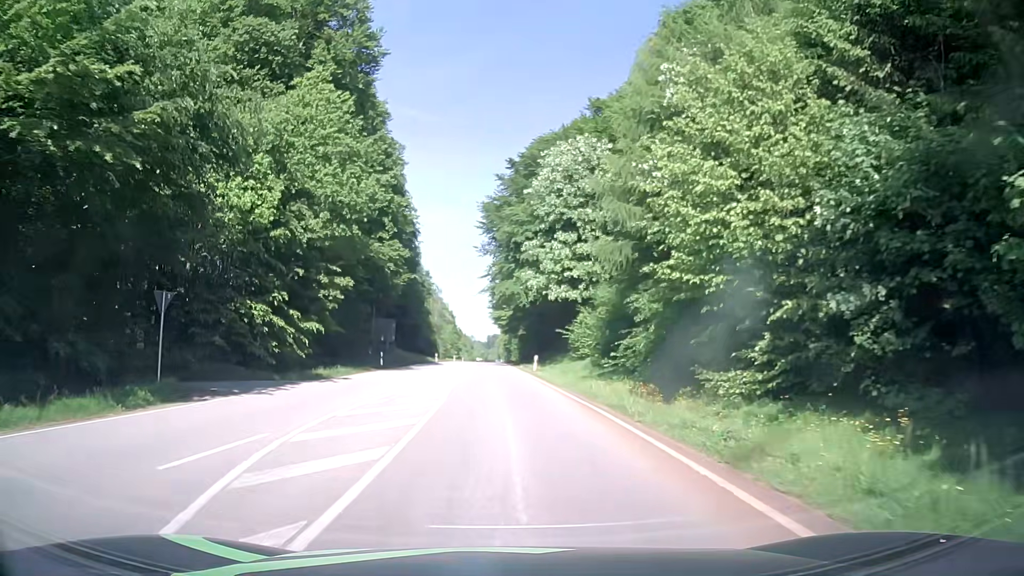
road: secondary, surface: asphalt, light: Day
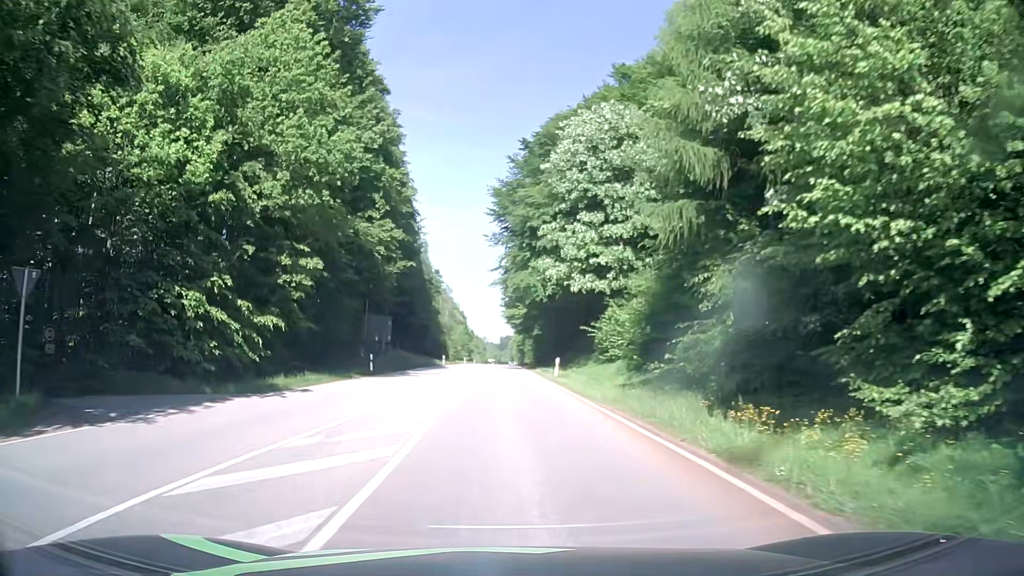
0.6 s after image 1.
(-0.1, +7.8) m; -1°
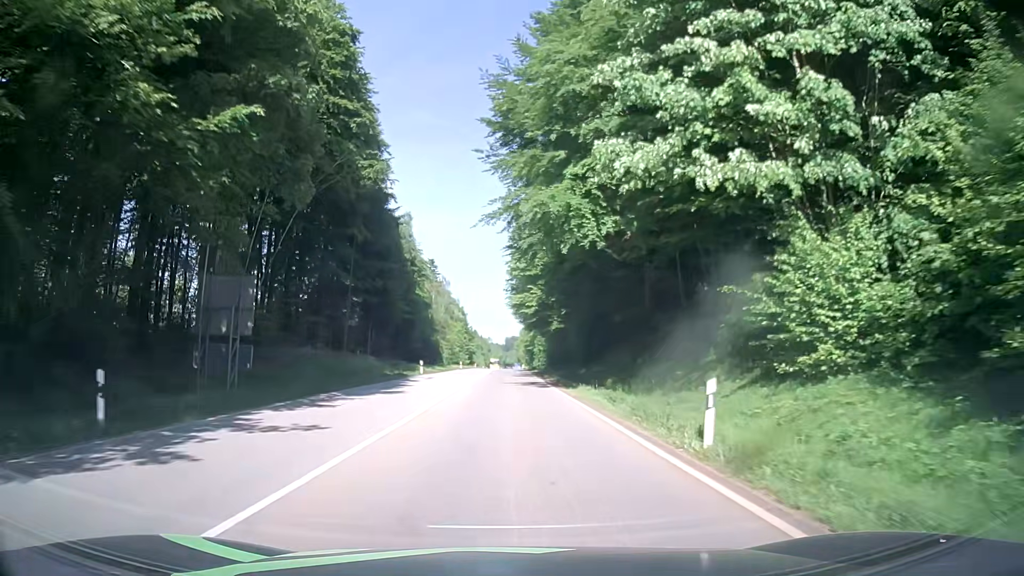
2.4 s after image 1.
(-0.1, +26.8) m; 0°
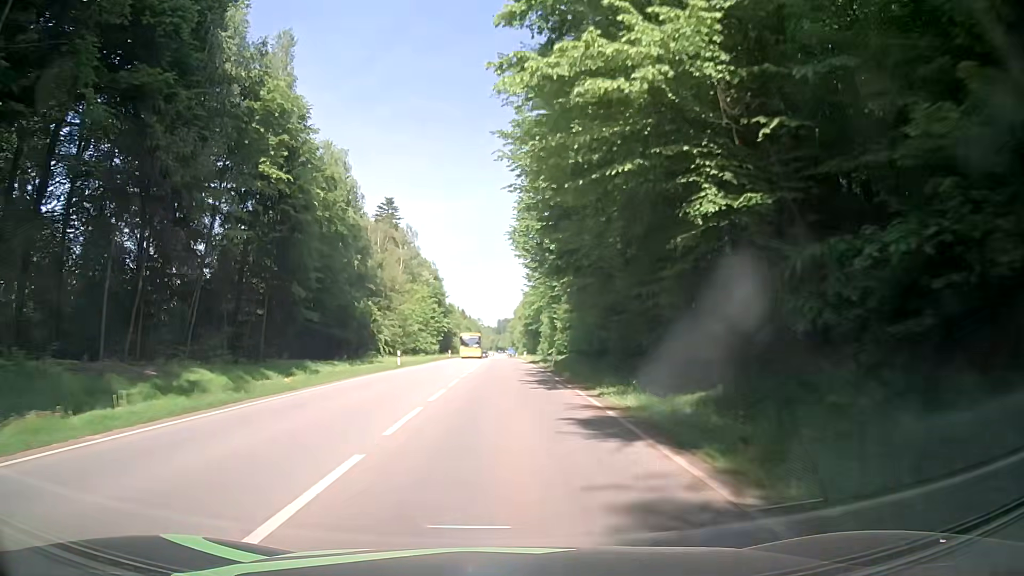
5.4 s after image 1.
(-0.3, +53.4) m; 0°
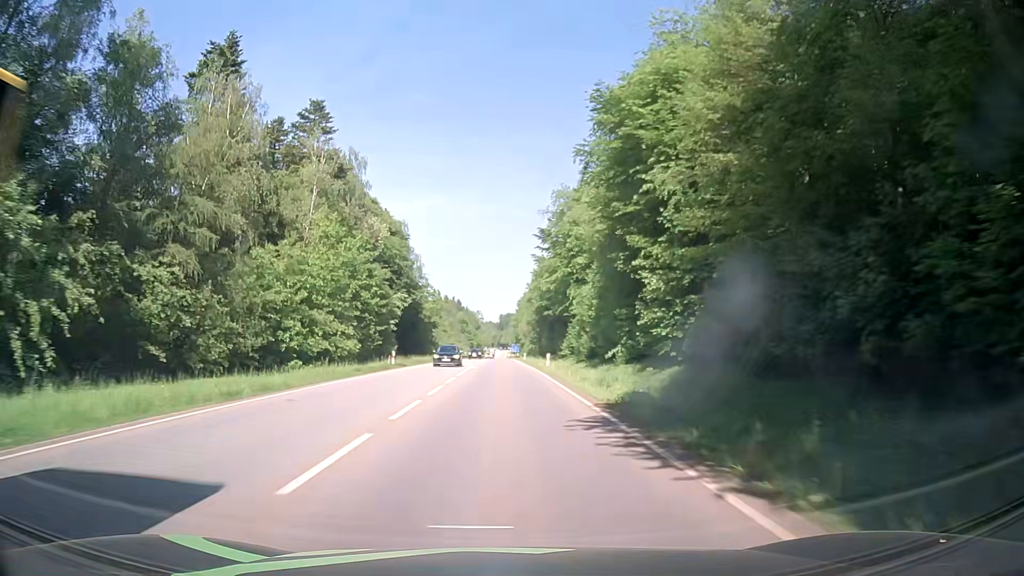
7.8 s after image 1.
(+0.3, +46.7) m; 0°
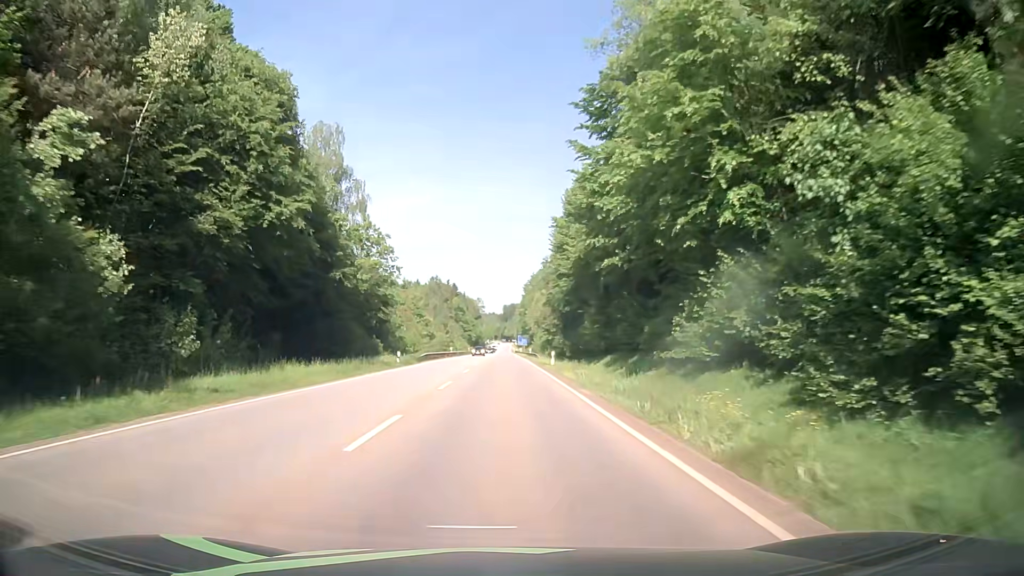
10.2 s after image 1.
(+0.1, +45.7) m; 0°
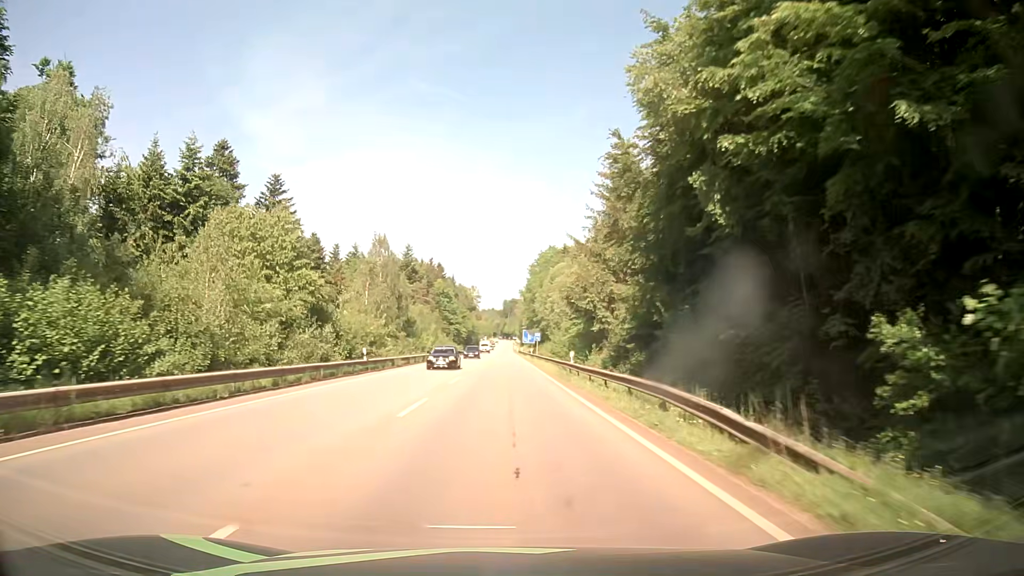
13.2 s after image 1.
(-0.1, +56.0) m; -1°
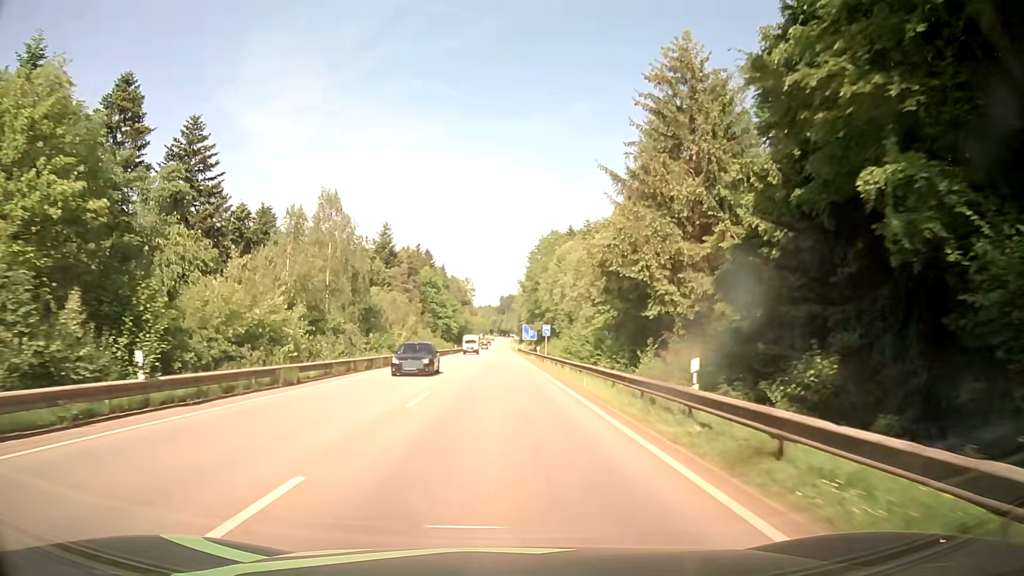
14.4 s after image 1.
(+0.2, +22.3) m; 0°
(0, +10) (0, +20) (0, +30) (0, +40) (0, +50) (0, +60) (0, +70) (0, +80) (0, +90) (0, +100) m
